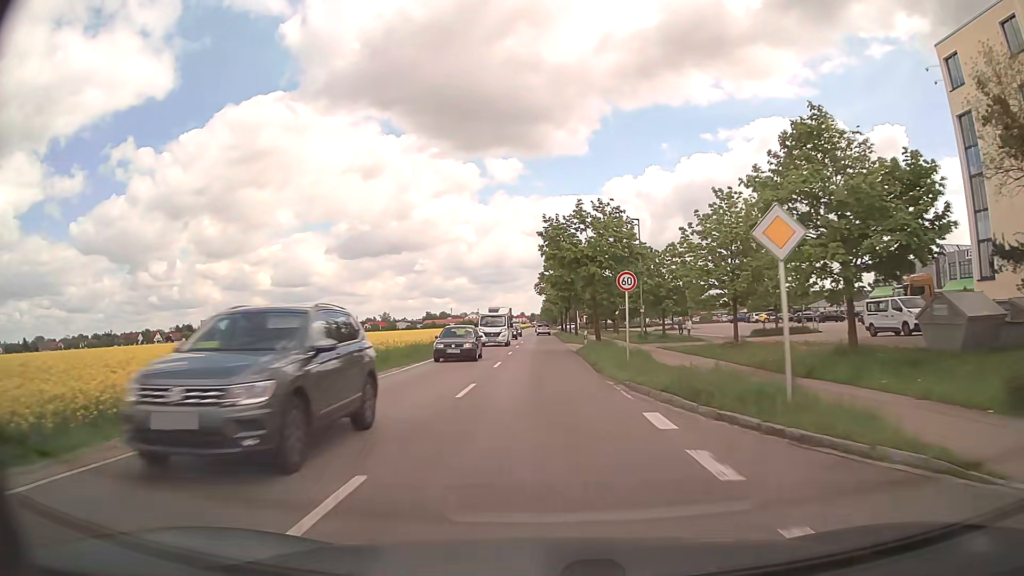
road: secondary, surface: asphalt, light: Day
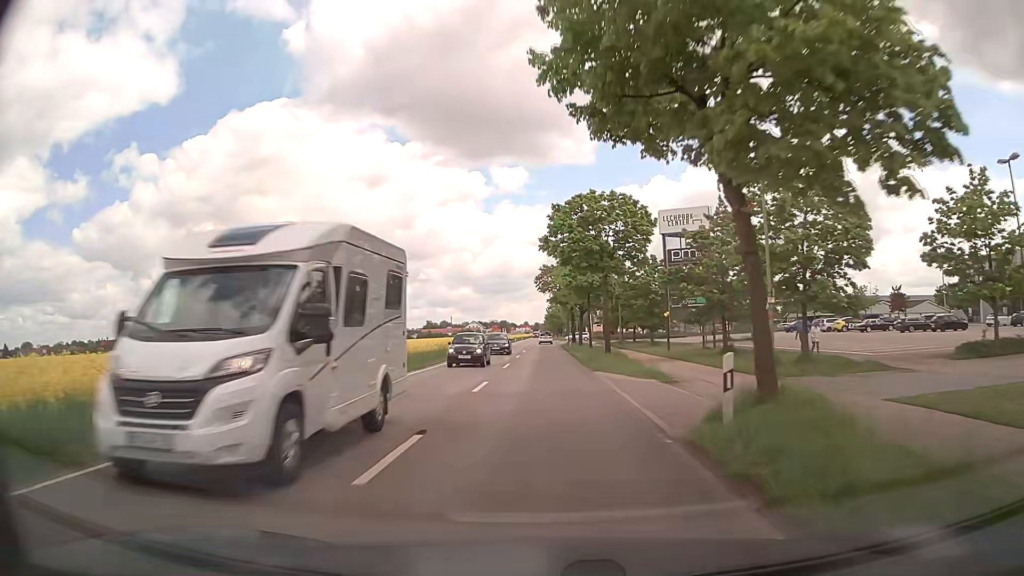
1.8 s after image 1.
(-0.1, +27.1) m; 0°
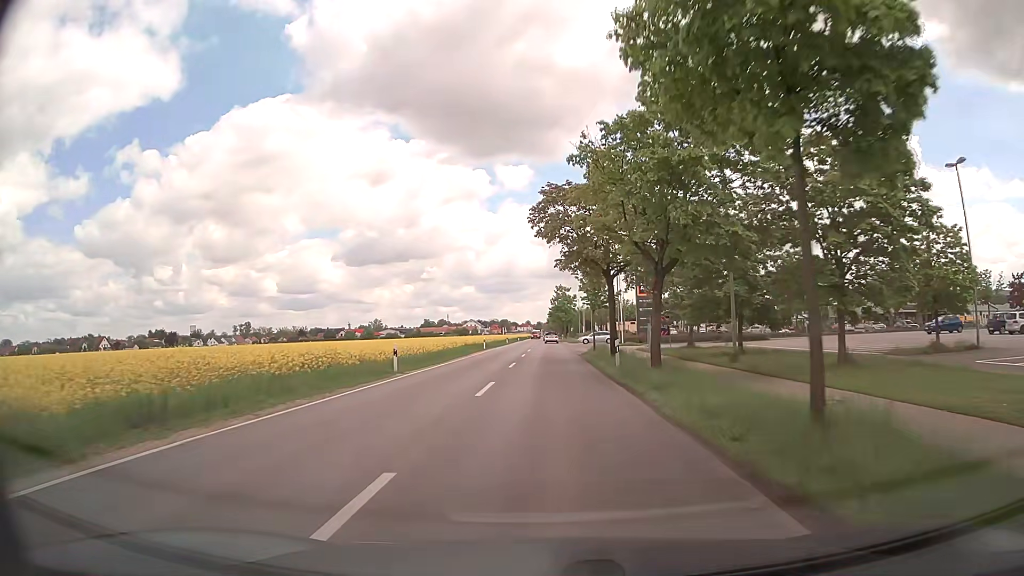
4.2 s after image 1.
(-0.2, +37.0) m; 0°
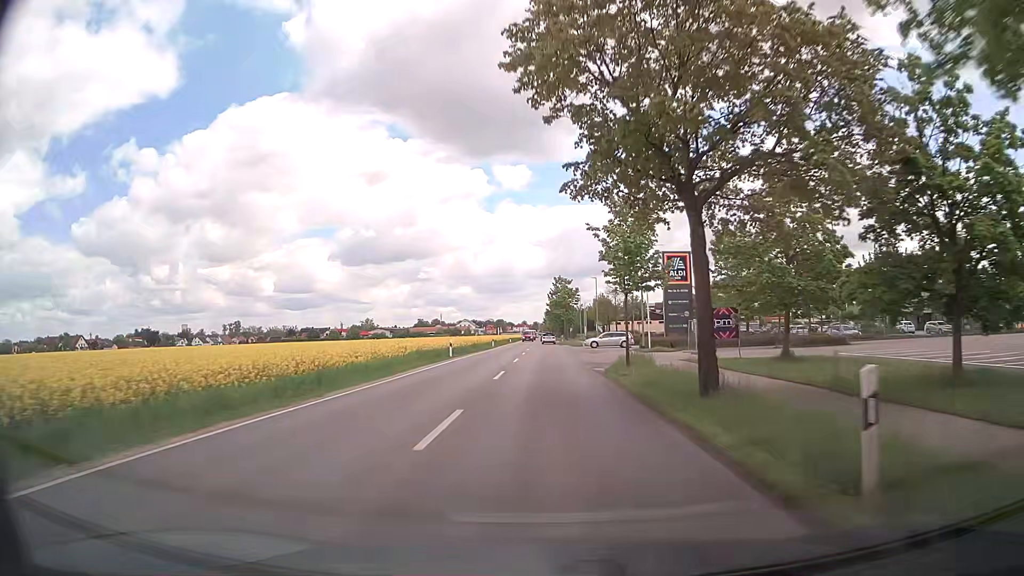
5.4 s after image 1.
(0.0, +18.7) m; 0°
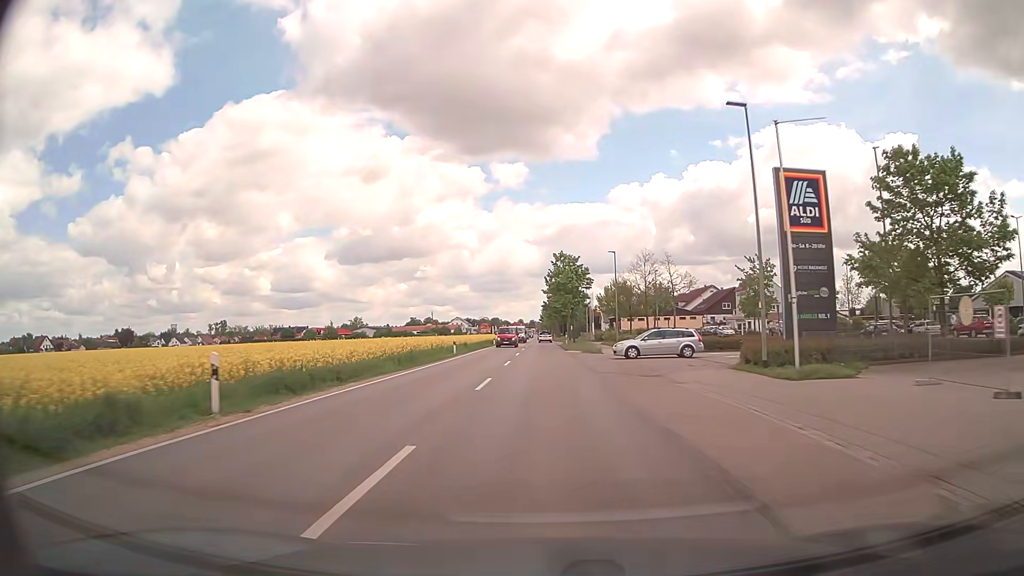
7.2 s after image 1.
(+0.2, +28.0) m; 0°
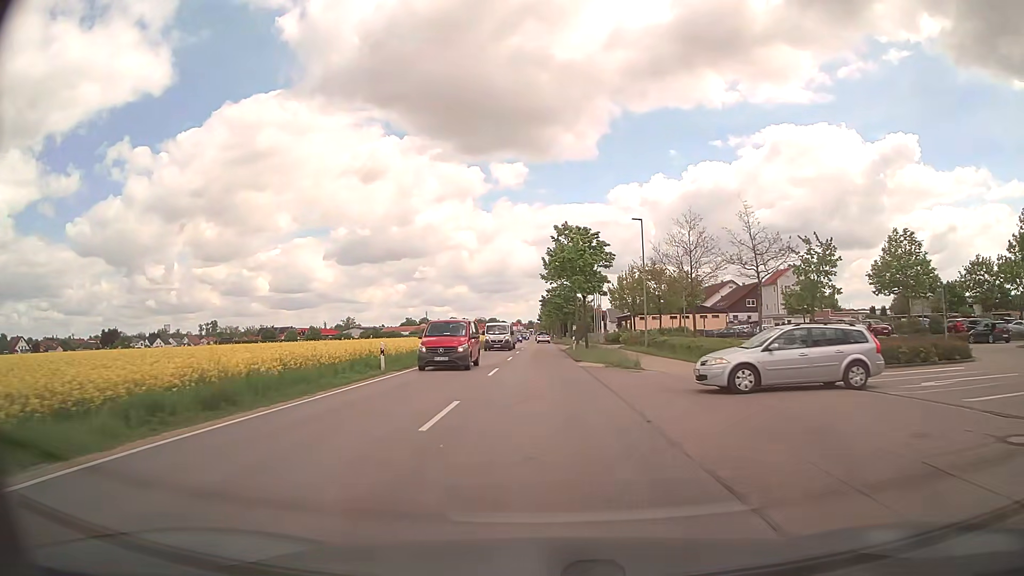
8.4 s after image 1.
(+0.2, +18.7) m; 0°
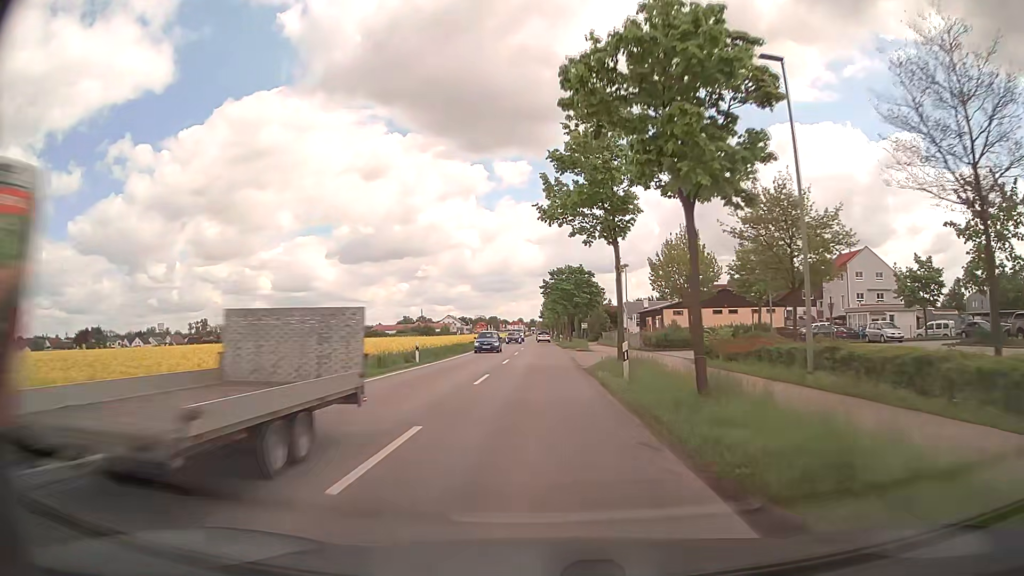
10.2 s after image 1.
(0.0, +27.8) m; 0°
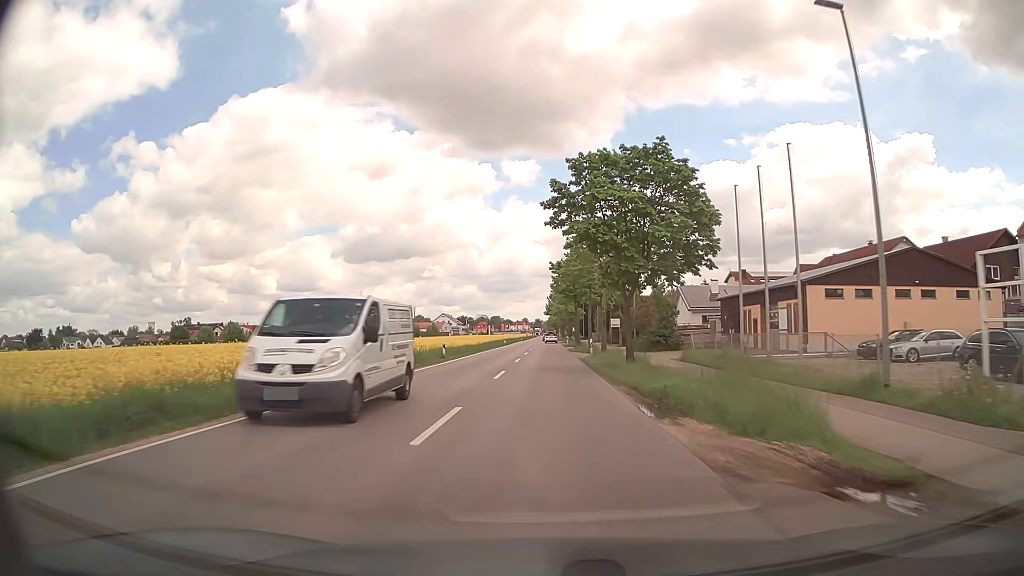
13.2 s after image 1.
(-0.3, +45.6) m; 0°
(0, +10) (0, +20) (0, +30) (0, +40) (0, +50) (0, +60) (0, +70) (0, +80) (0, +90) (0, +100) m
